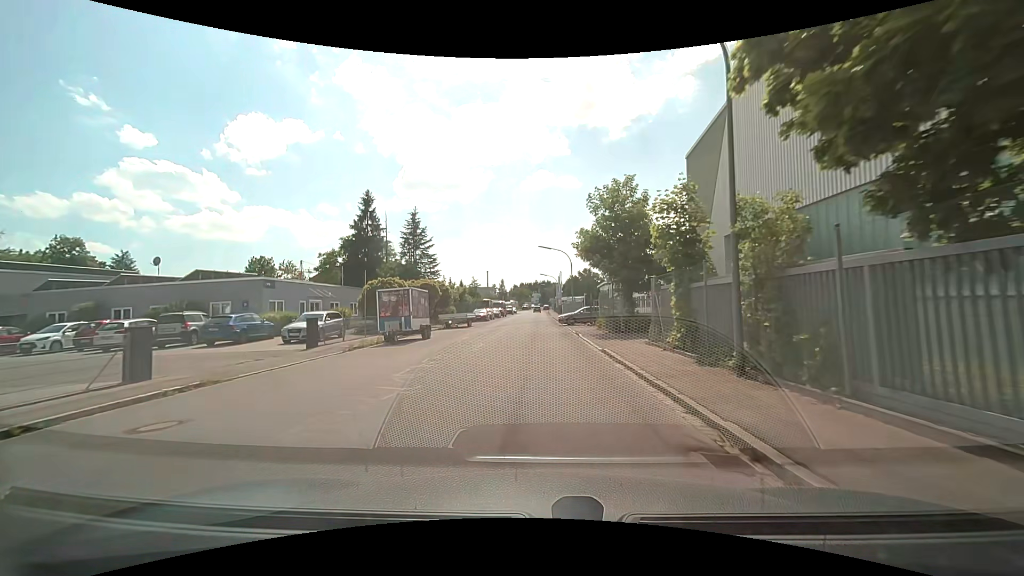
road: unclassified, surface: asphalt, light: Day
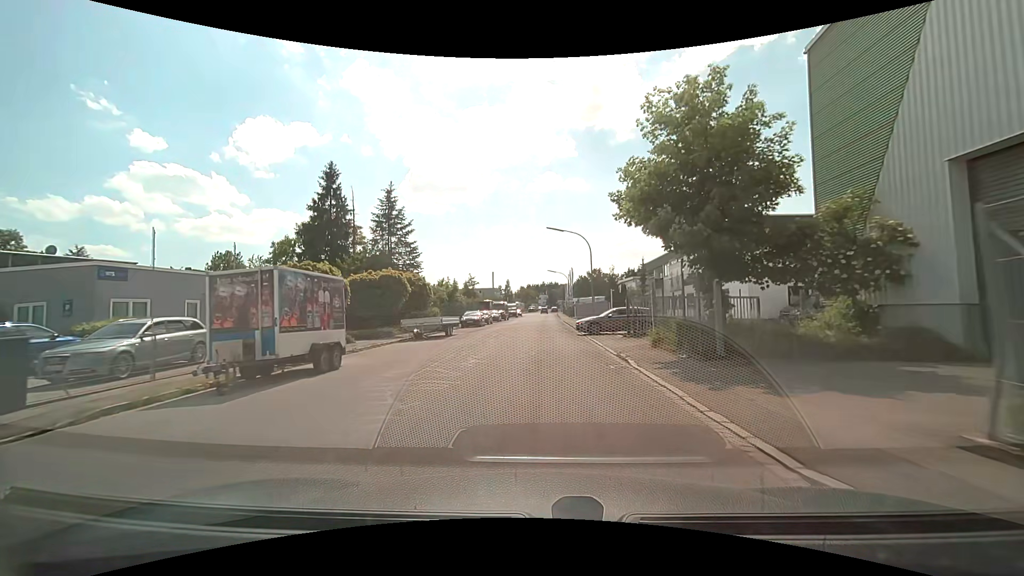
(0.0, +12.2) m; 0°
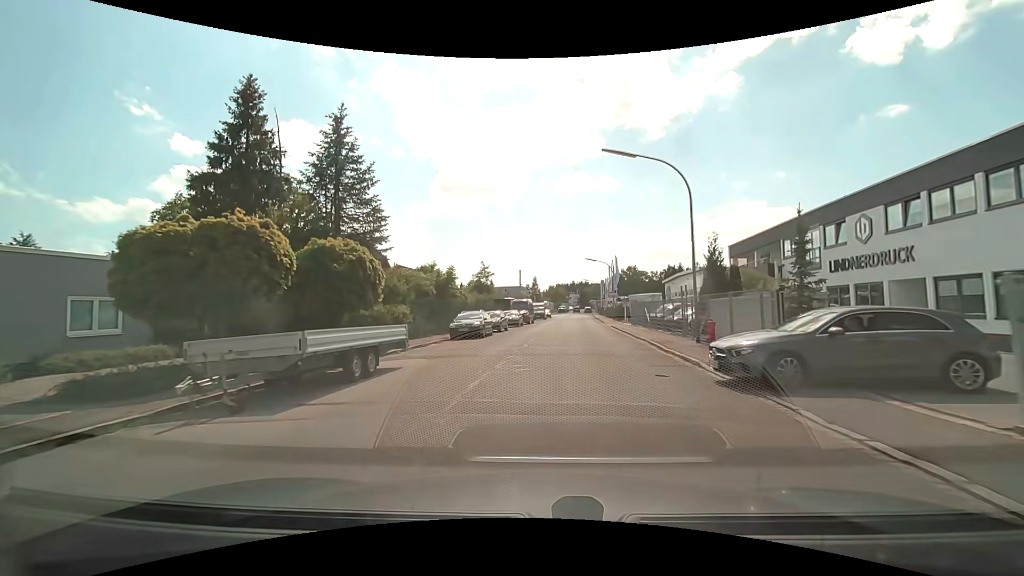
(-0.5, +17.8) m; -4°
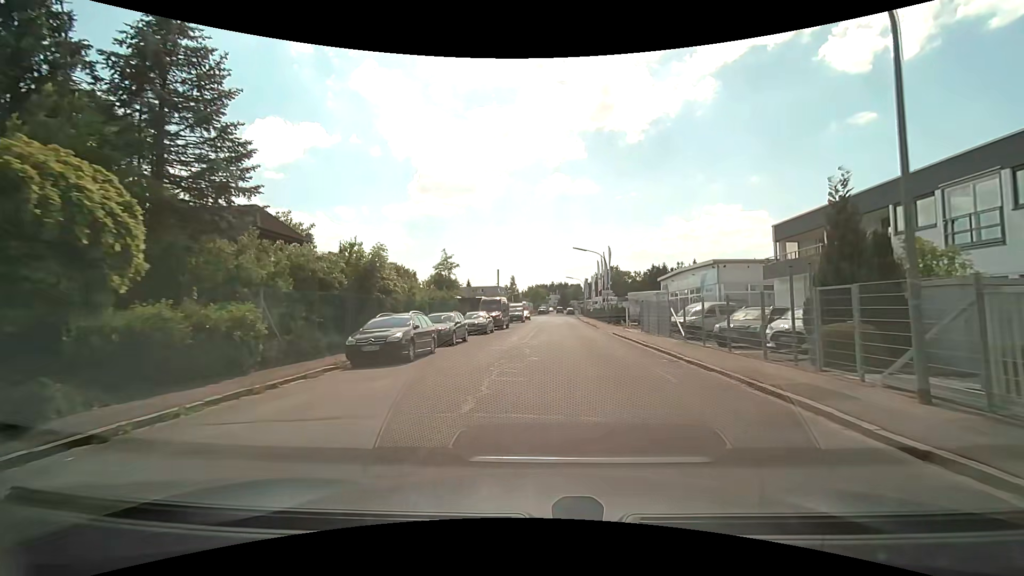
(+0.1, +11.6) m; +2°
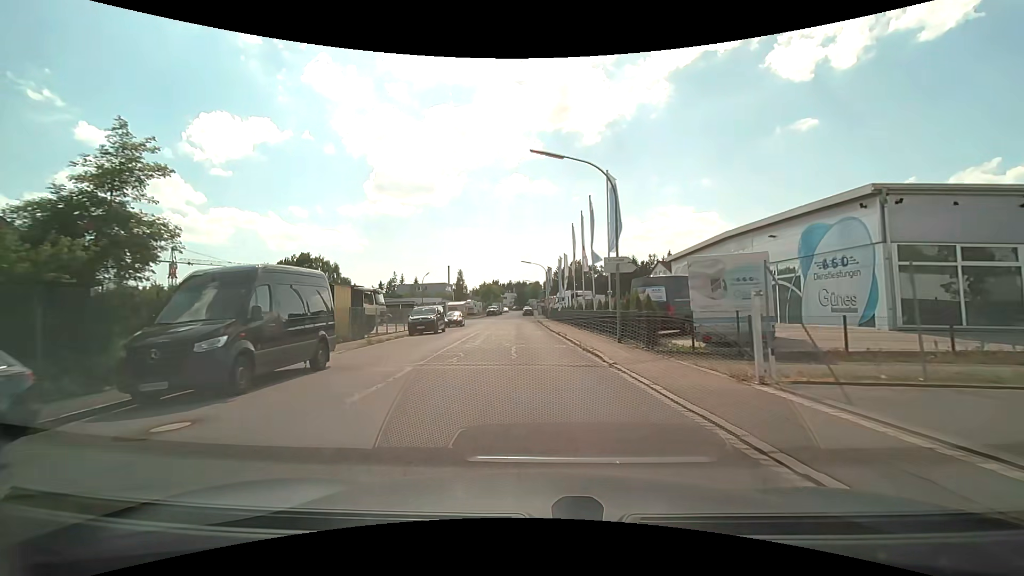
(+2.0, +29.2) m; +5°
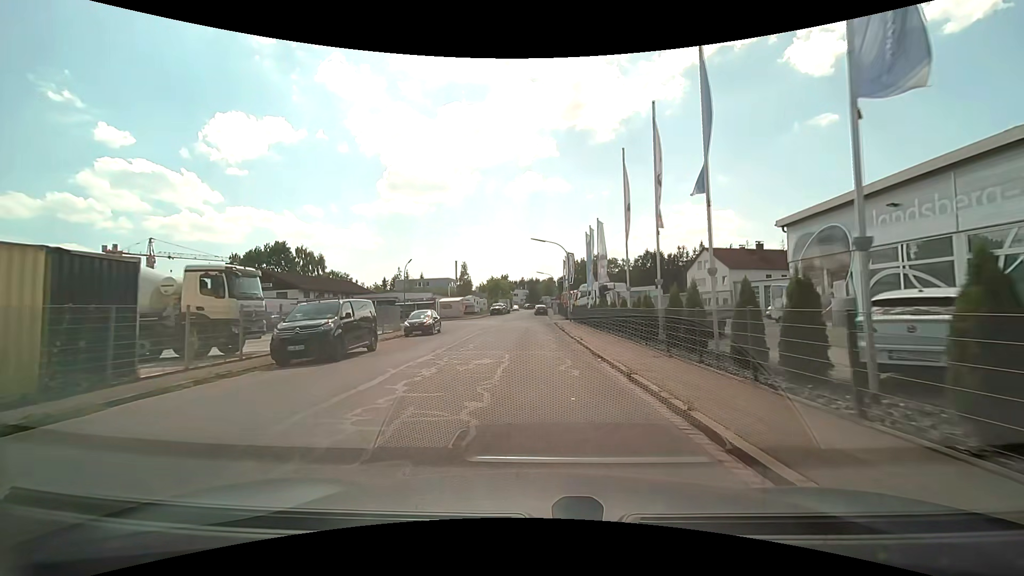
(-0.2, +18.3) m; -1°
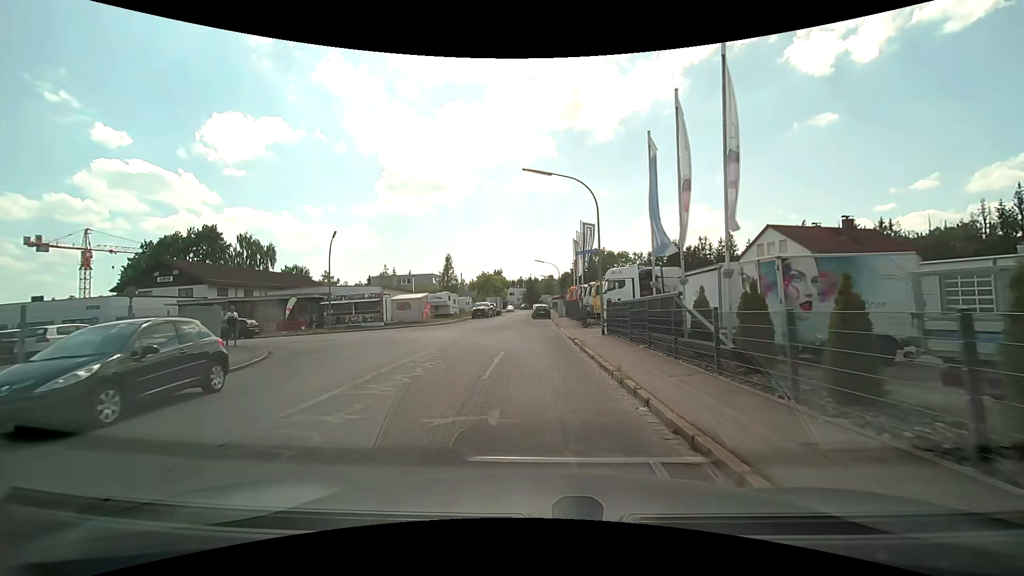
(0.0, +21.8) m; 0°
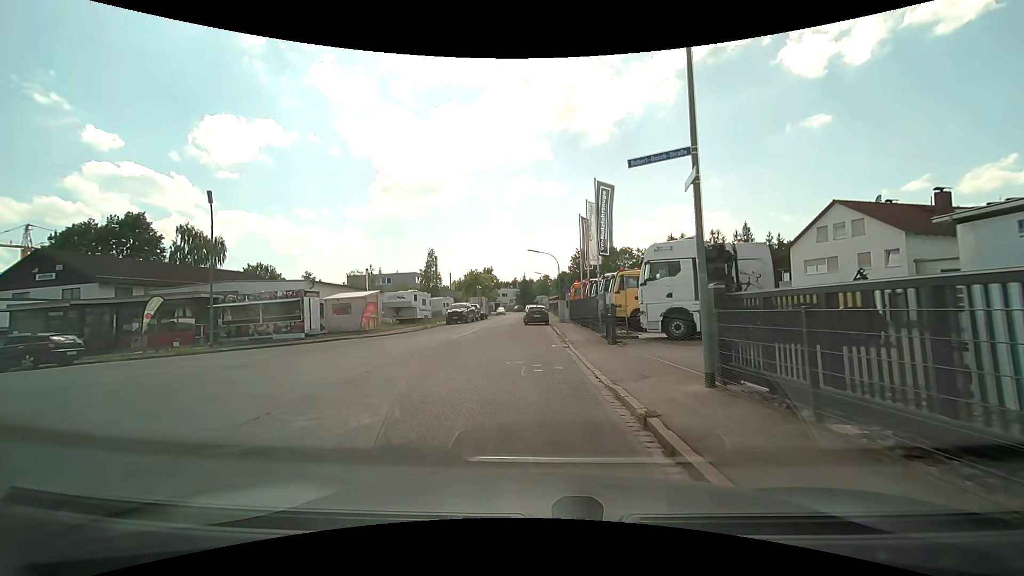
(+0.1, +13.6) m; +1°
(-1, +10) (-7, +17) (-17, +19) (-27, +19) (-37, +19) (-47, +20) (-57, +21) (-67, +21) (-77, +22) (-87, +22) m
